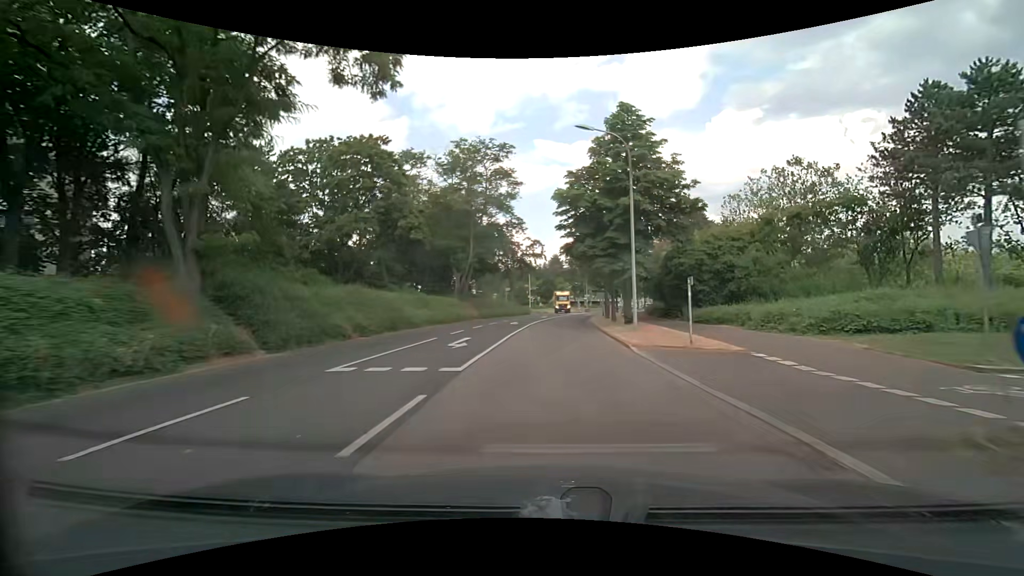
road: tertiary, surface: asphalt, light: Day
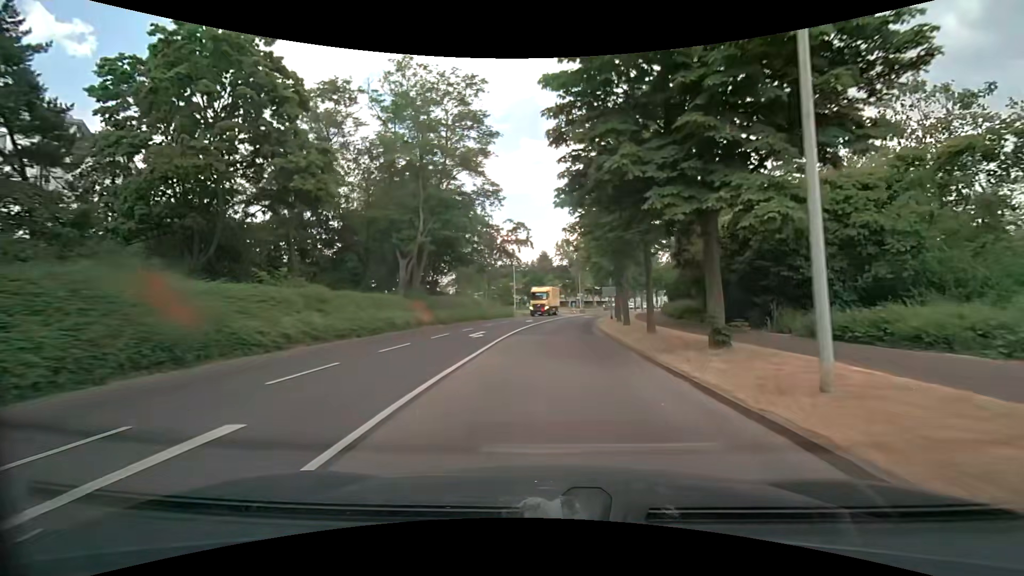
(+0.4, +15.3) m; +2°
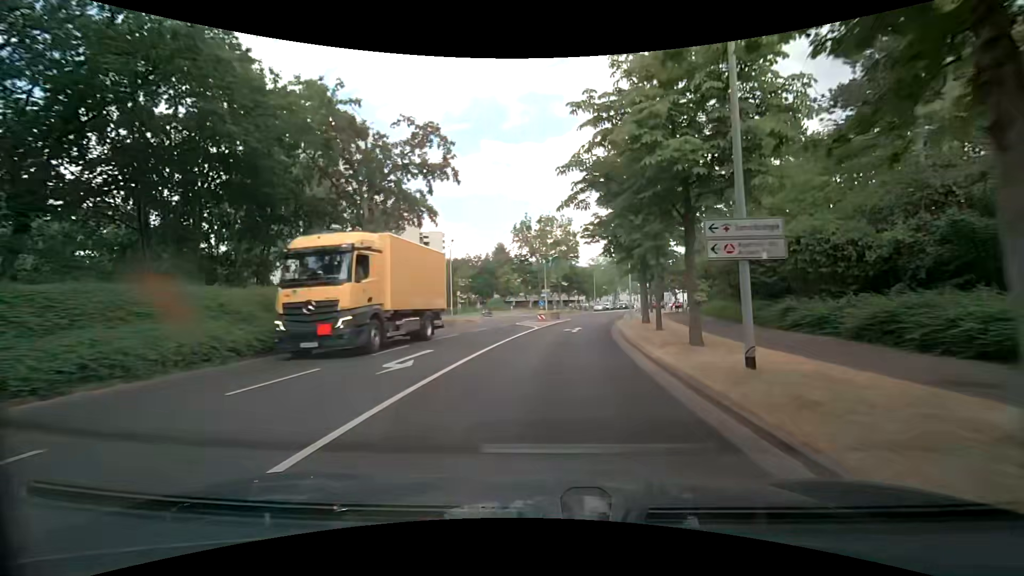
(+0.9, +30.4) m; +5°
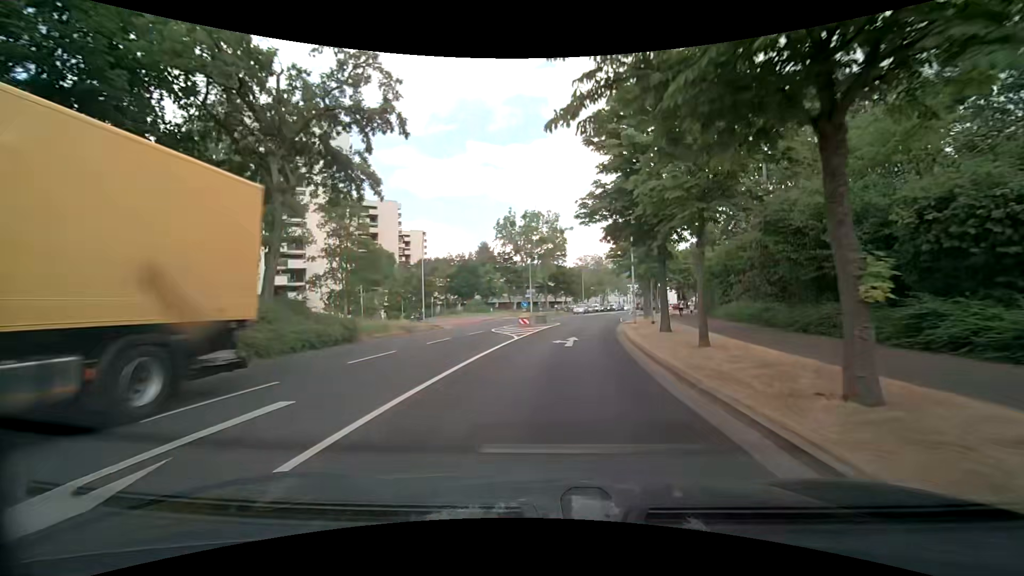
(0.0, +7.5) m; +2°
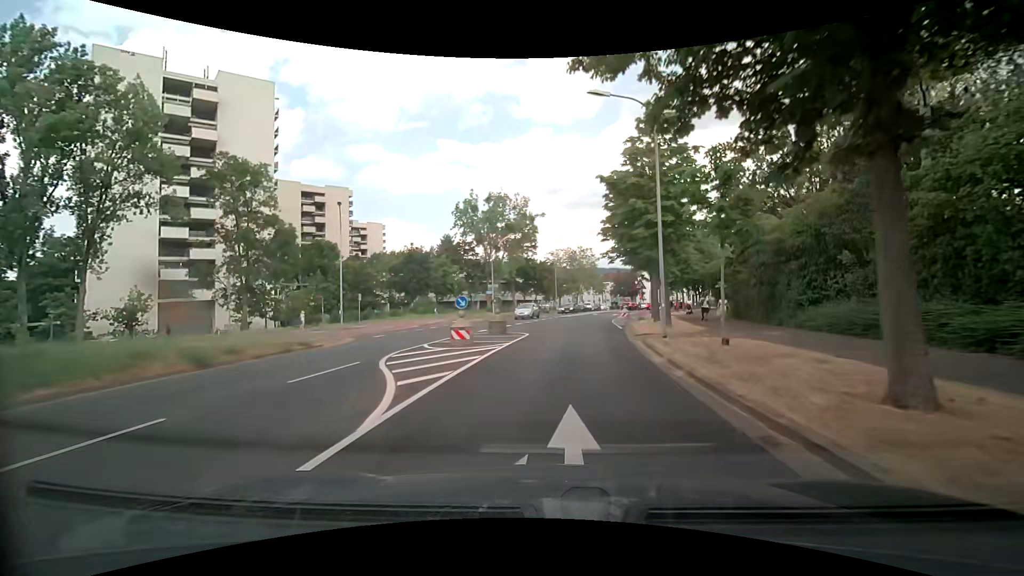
(+0.2, +14.6) m; +2°
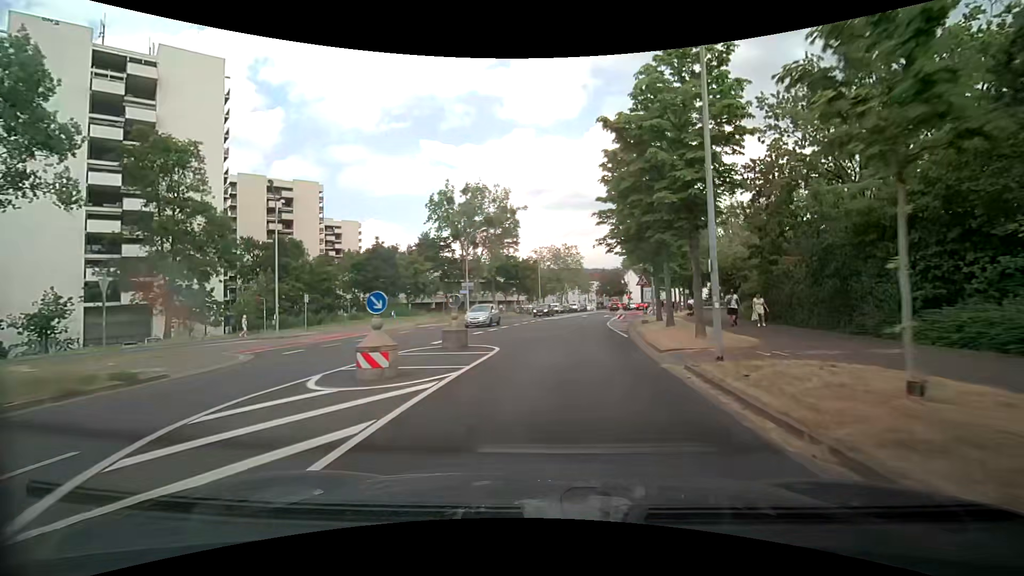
(+0.2, +7.0) m; +2°
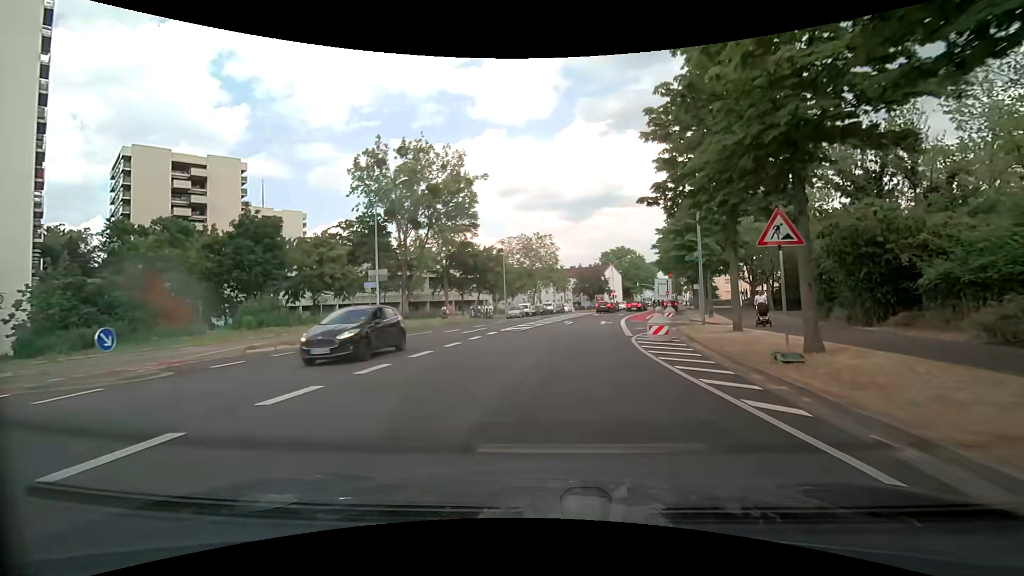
(+0.9, +19.6) m; +3°
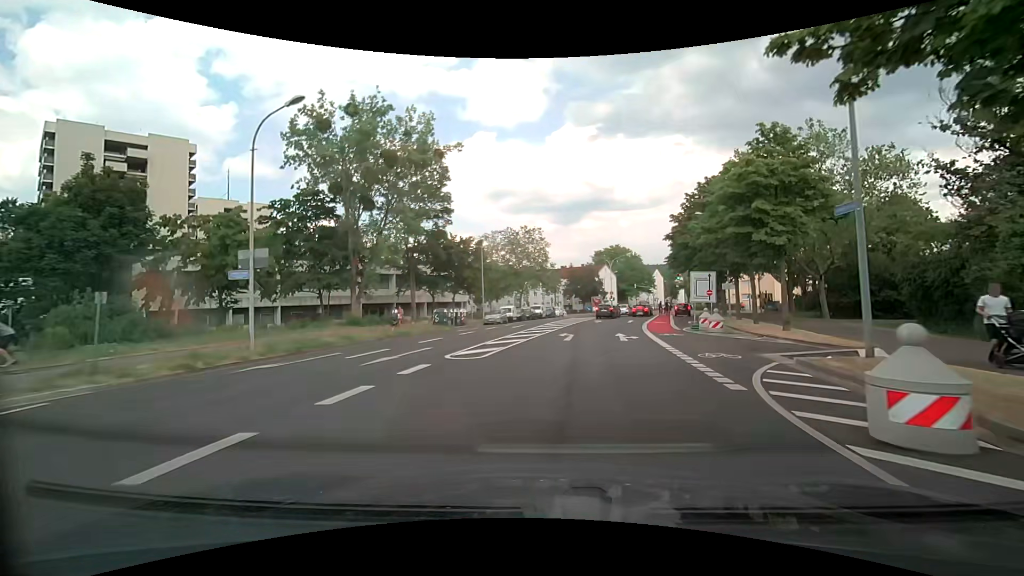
(+0.1, +12.0) m; +1°
